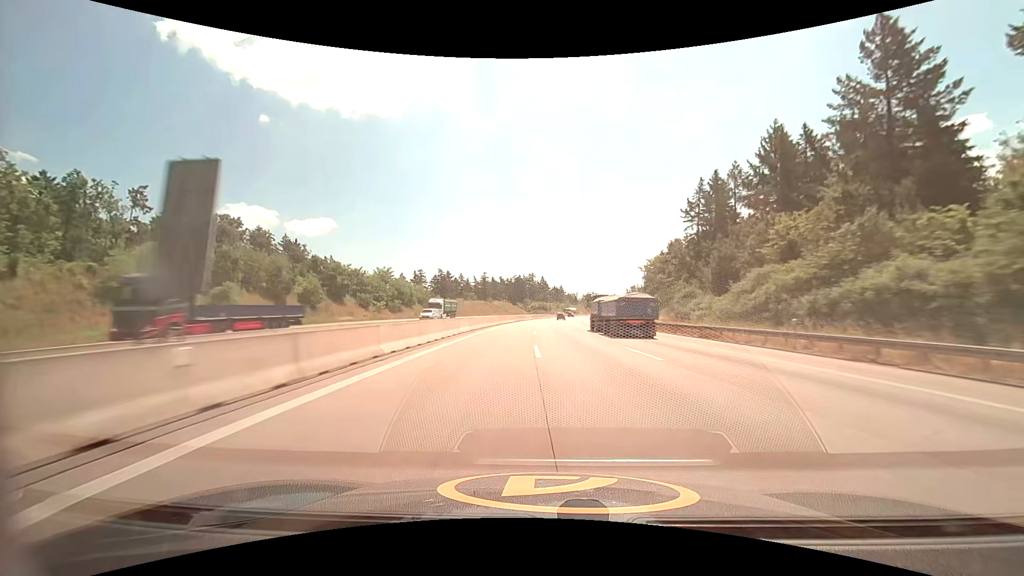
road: motorway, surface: asphalt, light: Day
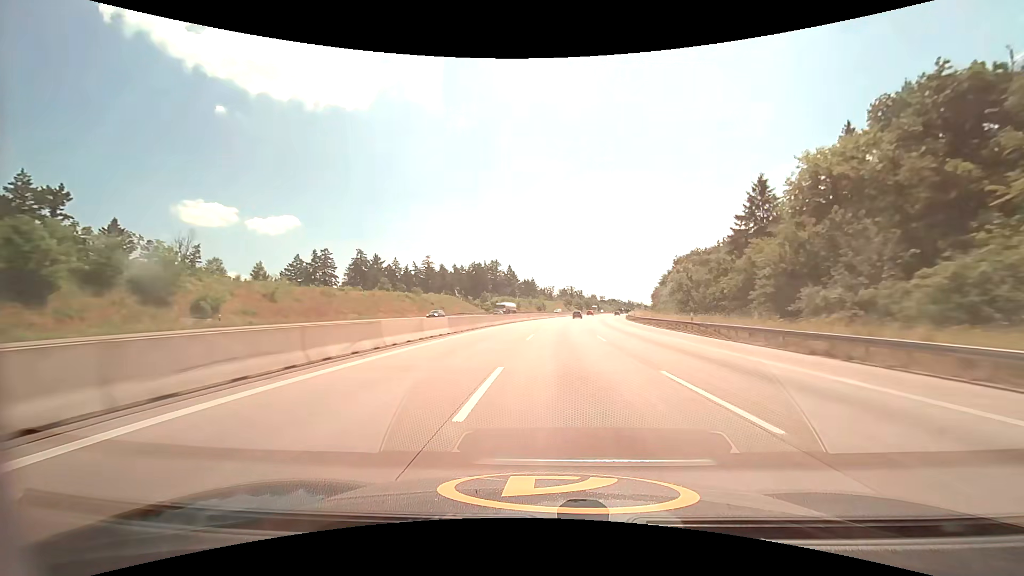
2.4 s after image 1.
(+1.6, +80.9) m; +3°
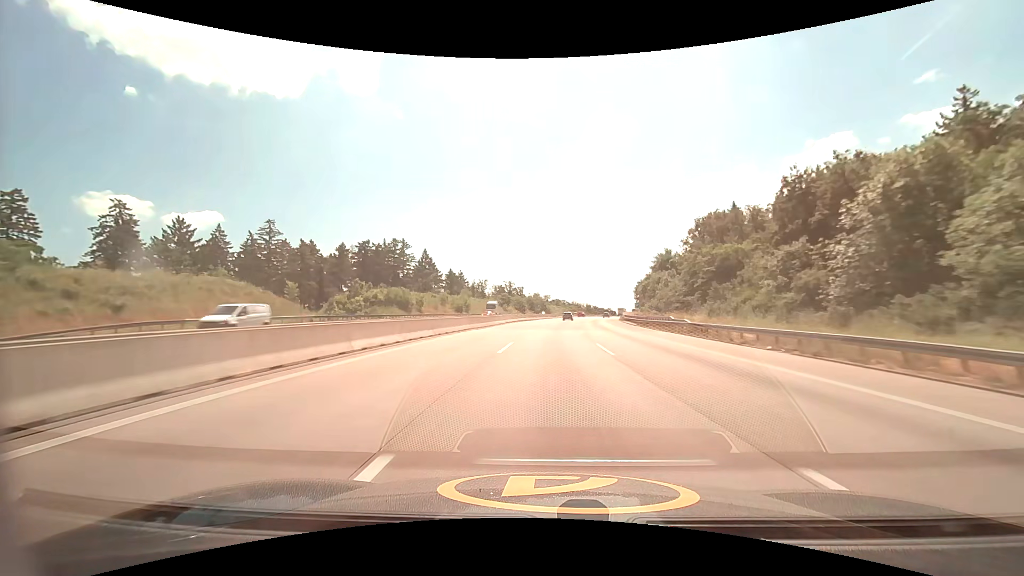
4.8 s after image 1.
(+4.8, +78.7) m; +7°
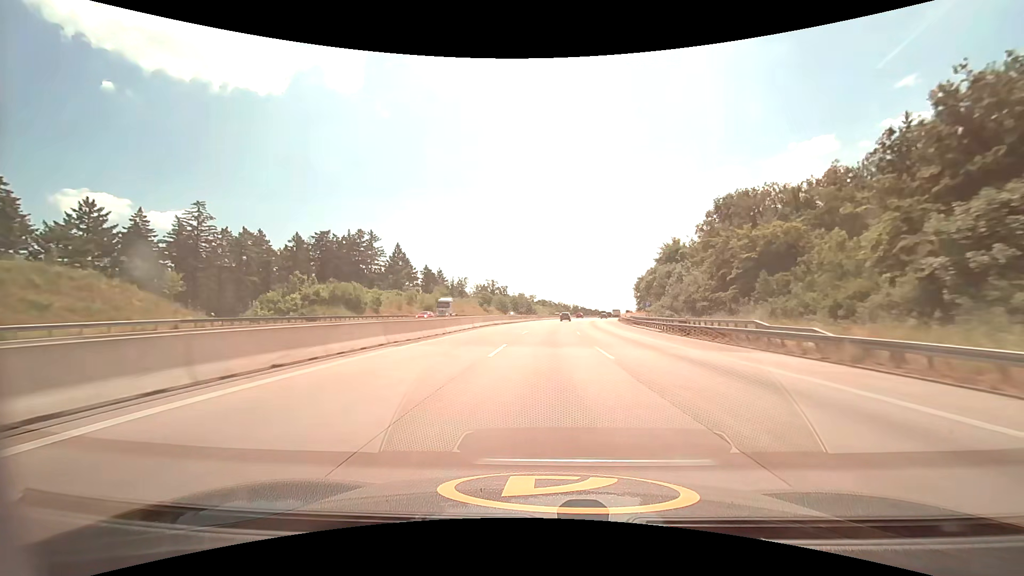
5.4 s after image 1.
(+0.3, +19.5) m; +2°
(0, +10) (0, +20) (+1, +30) (+1, +40) (+2, +50) (+2, +60) (+3, +70) (+4, +80) (+5, +90) (+6, +100) m
